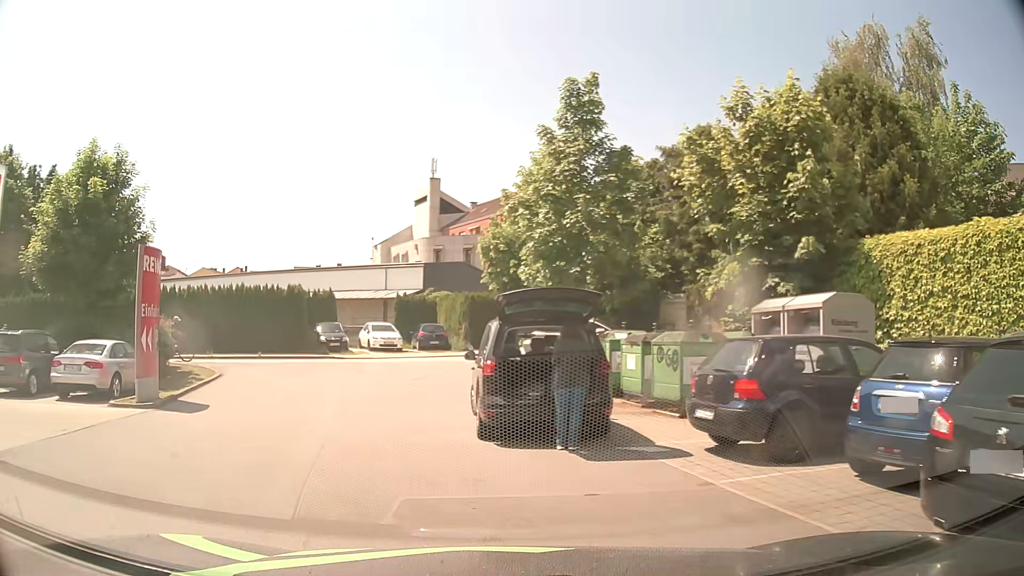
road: service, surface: asphalt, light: Day
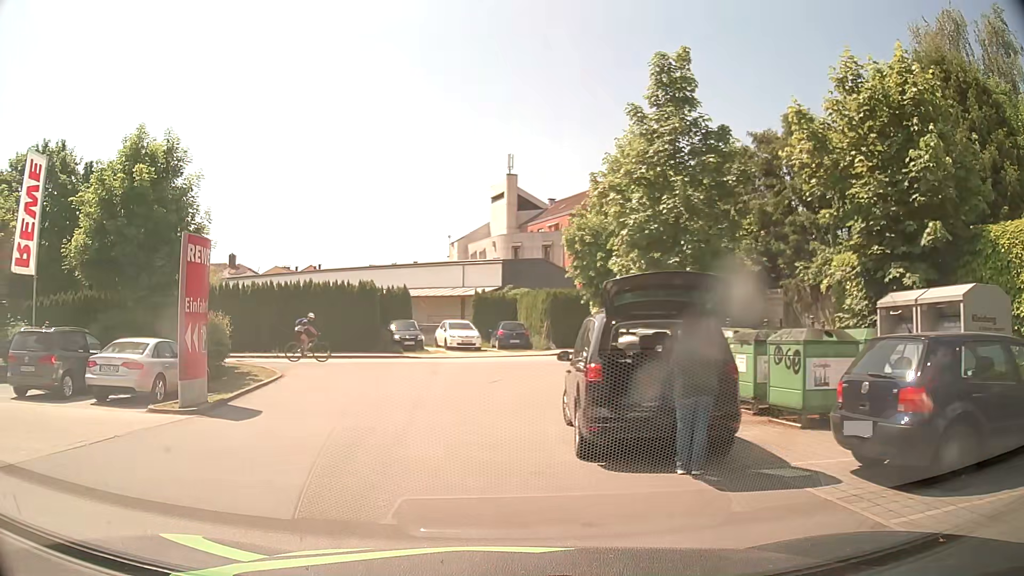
(-0.1, +1.7) m; -8°
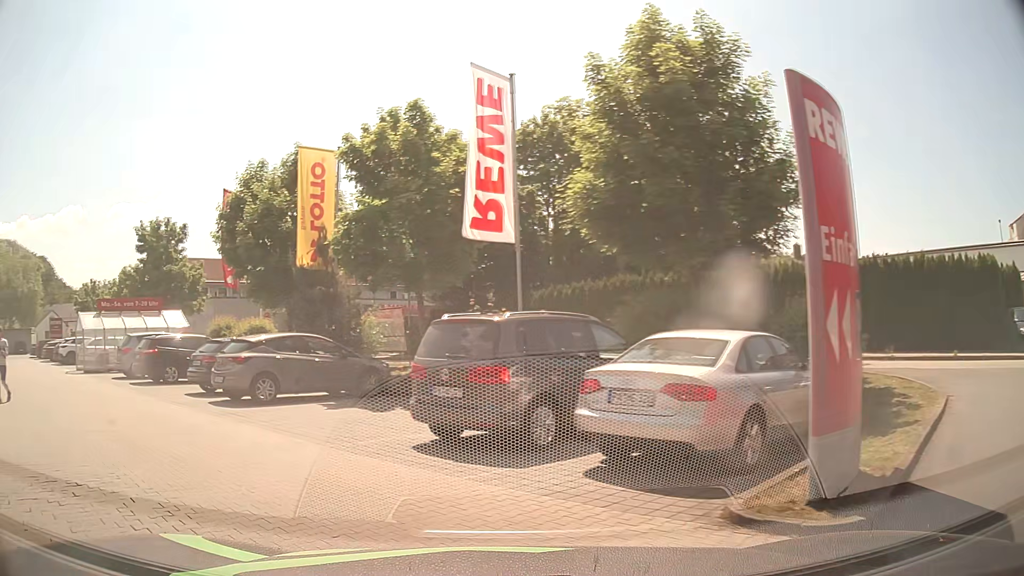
(-3.0, +7.9) m; -47°
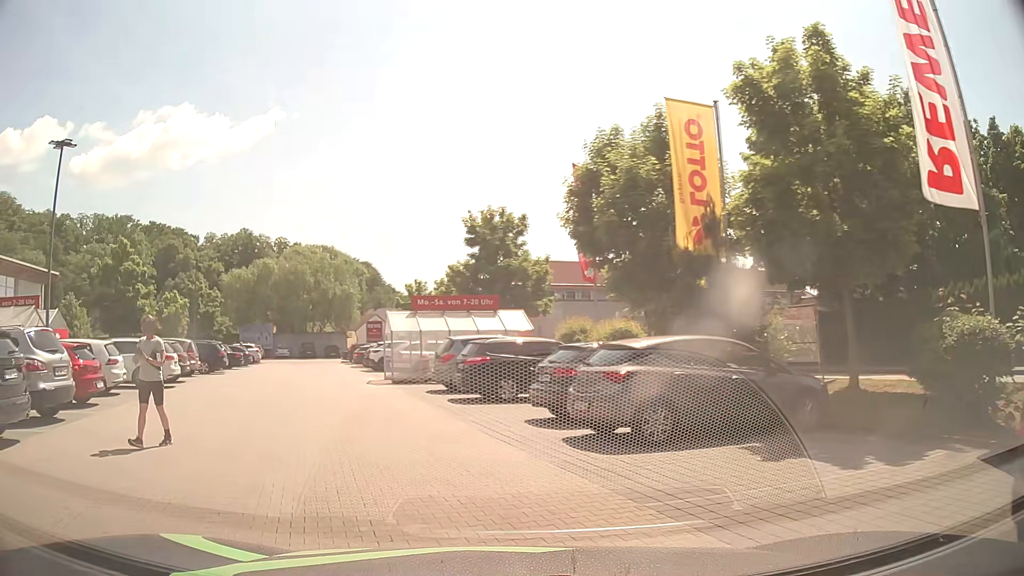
(-1.5, +5.0) m; -31°
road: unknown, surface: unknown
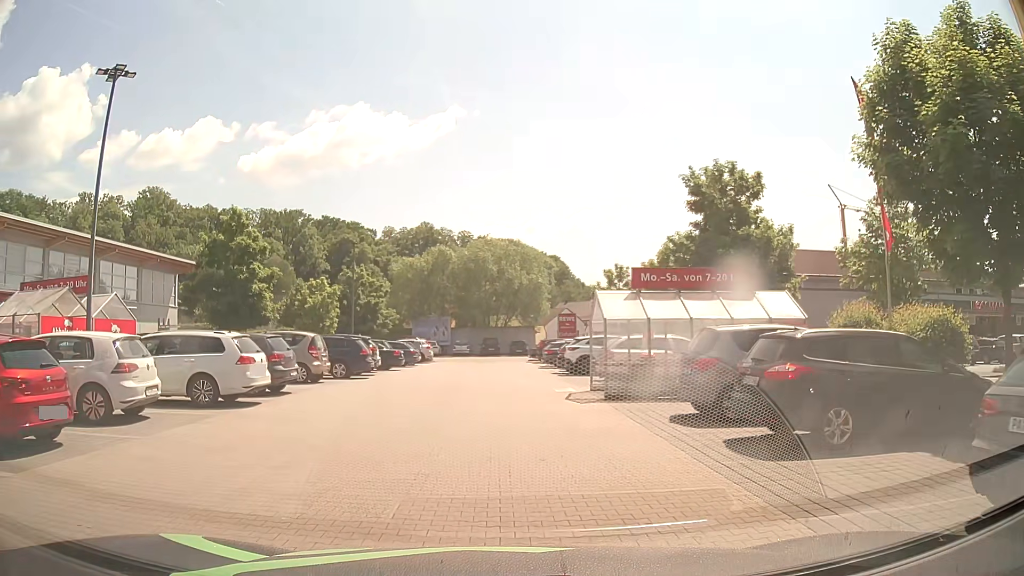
(-1.3, +7.8) m; -15°
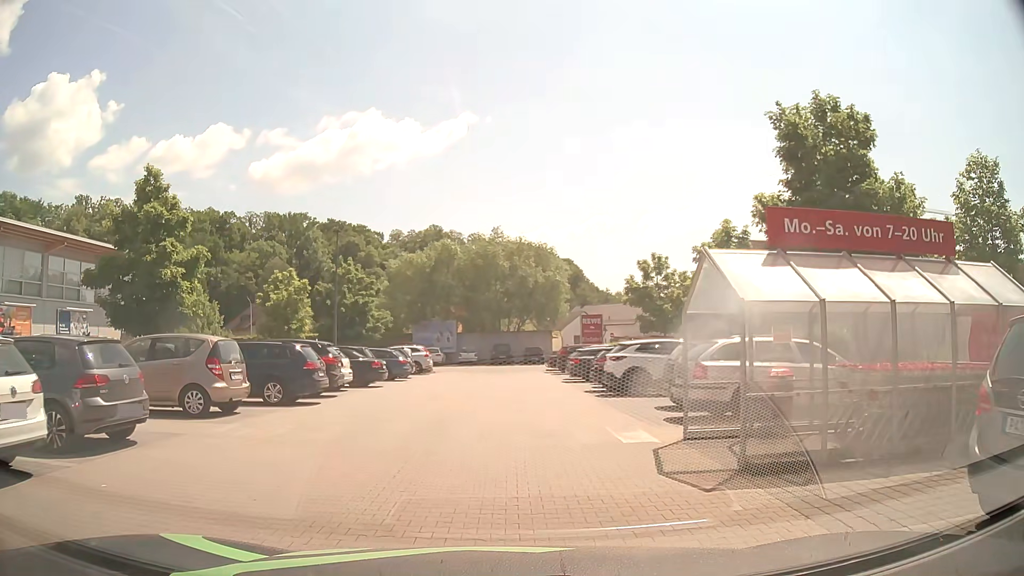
(-0.2, +8.0) m; -2°
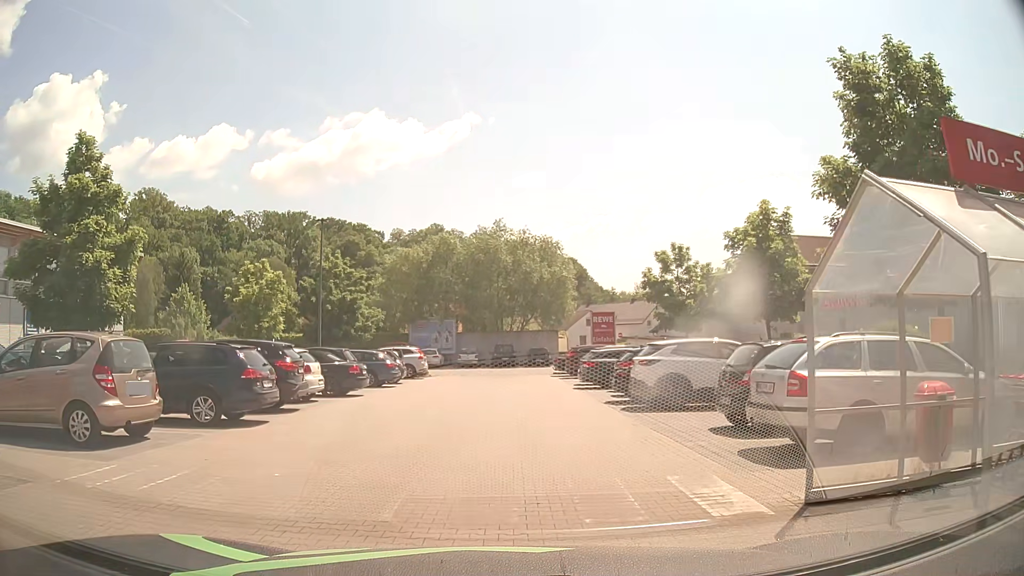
(0.0, +3.9) m; 0°
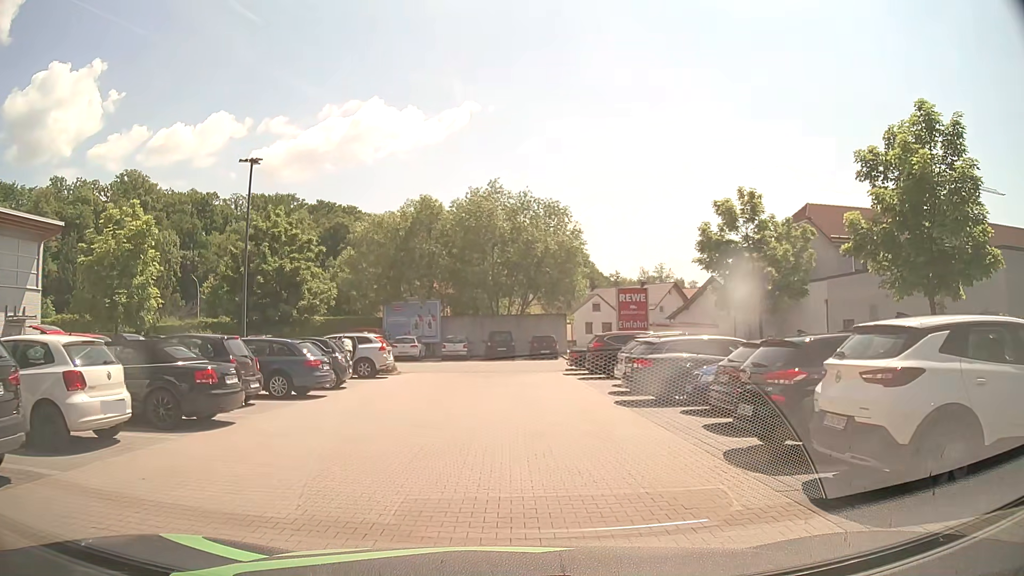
(0.0, +10.2) m; 0°
